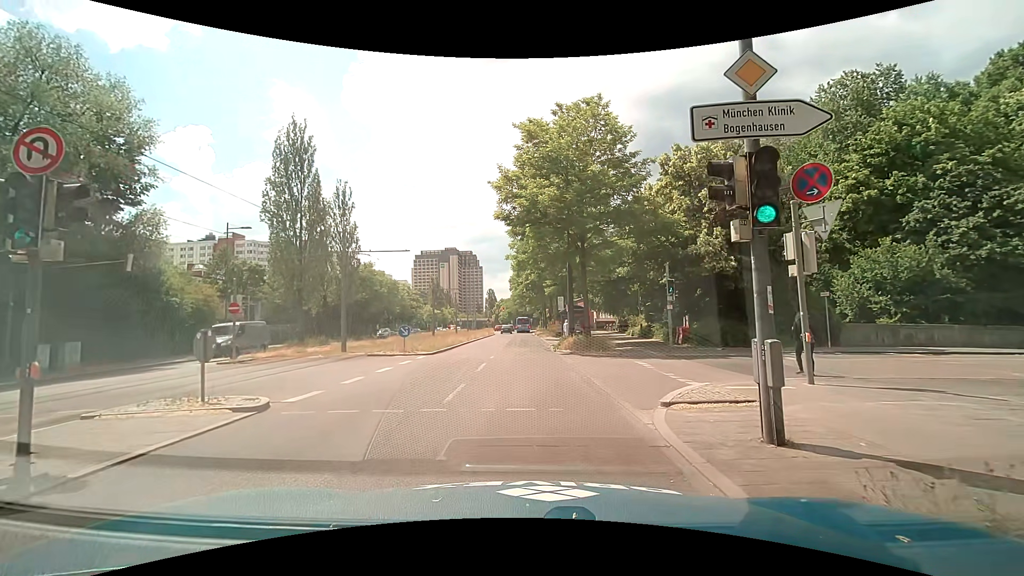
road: secondary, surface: asphalt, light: Day
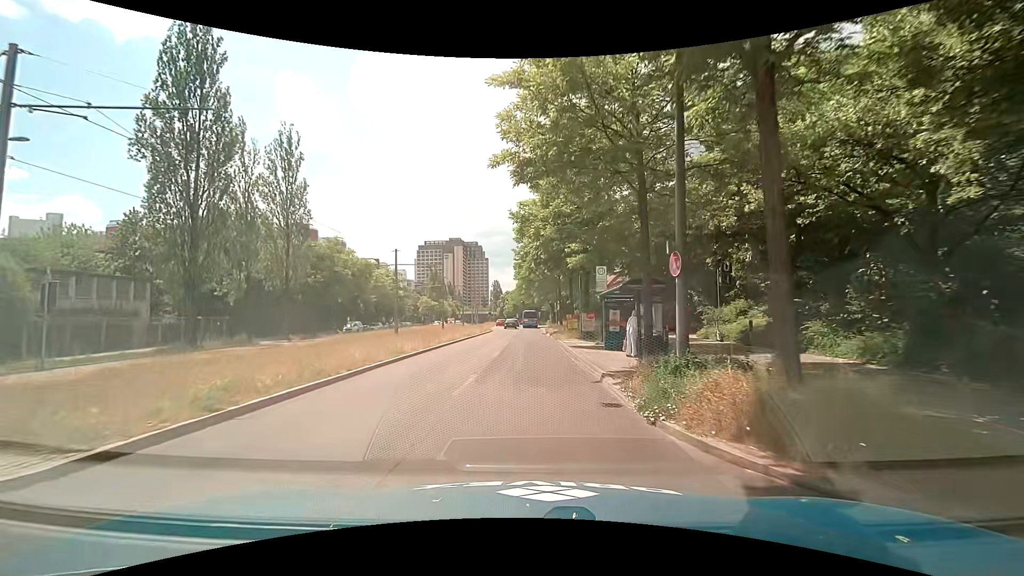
(-0.4, +20.3) m; -2°
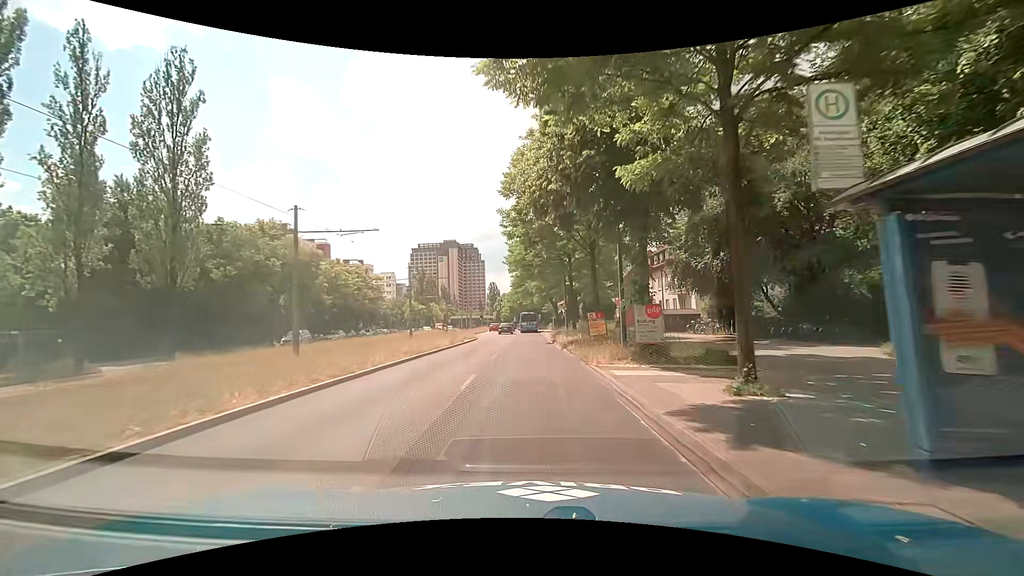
(+0.1, +17.1) m; 0°
(0, +10) (0, +20) (0, +30) (0, +40) (0, +50) (0, +60) (0, +70) (0, +80) (0, +90) (-1, +100) m
